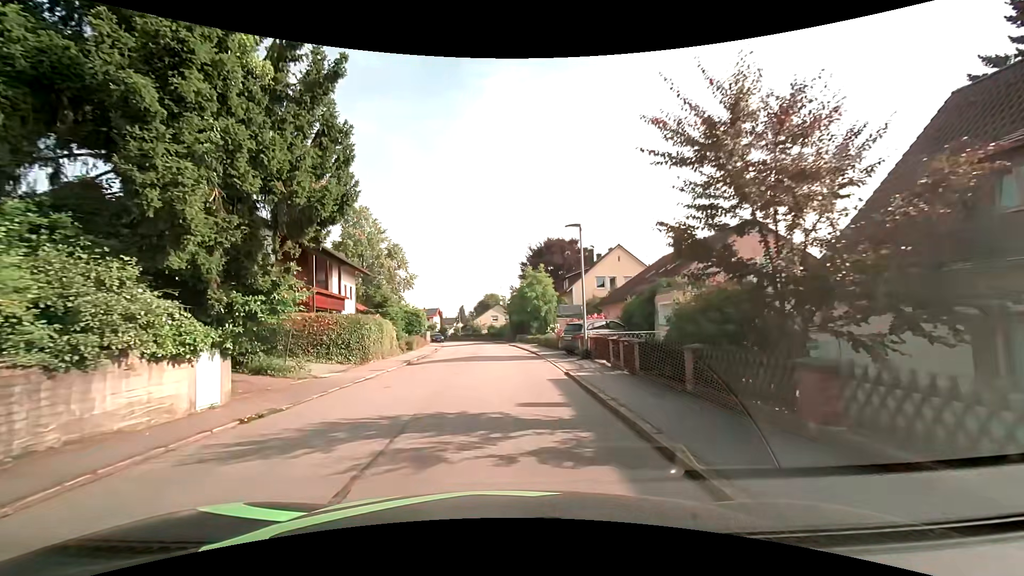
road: residential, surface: asphalt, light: Day
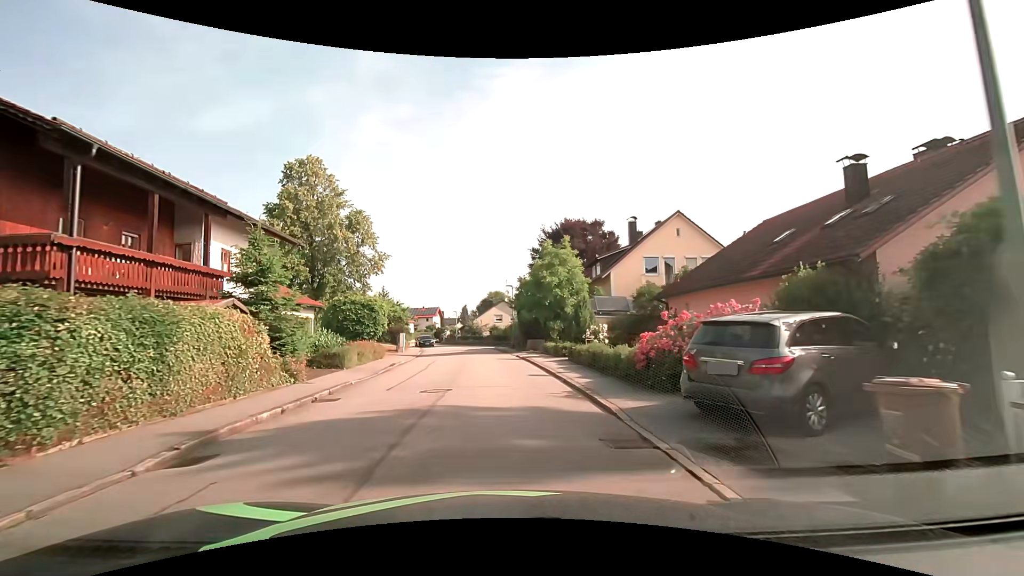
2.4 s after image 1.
(0.0, +15.9) m; 0°
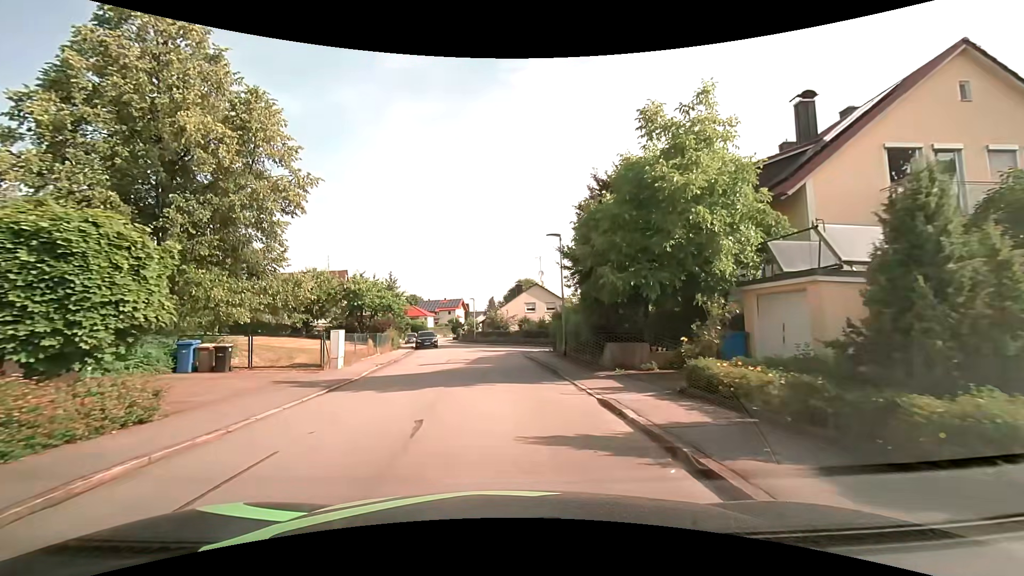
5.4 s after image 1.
(-0.6, +19.8) m; -4°
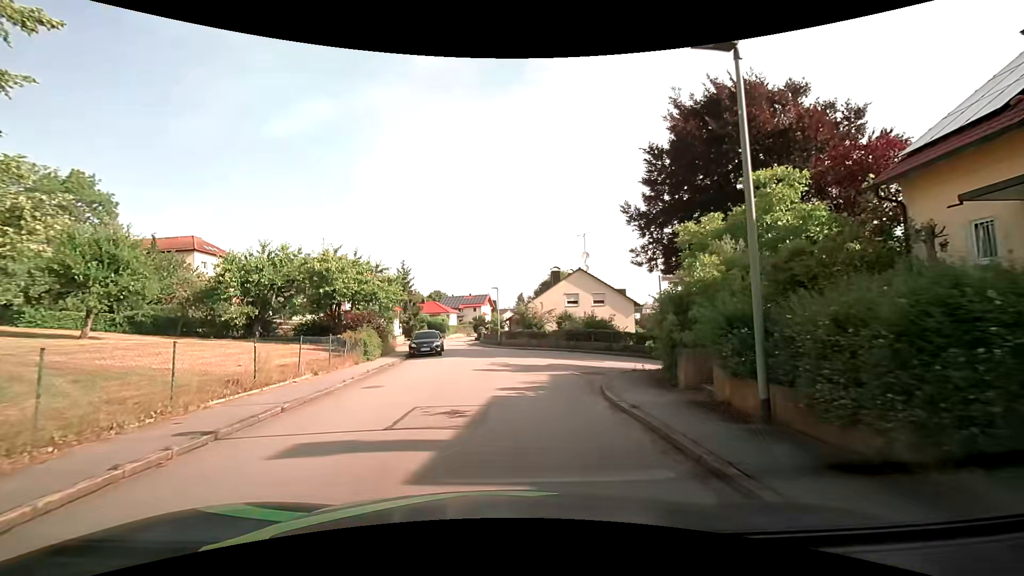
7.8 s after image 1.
(-0.3, +13.9) m; -4°
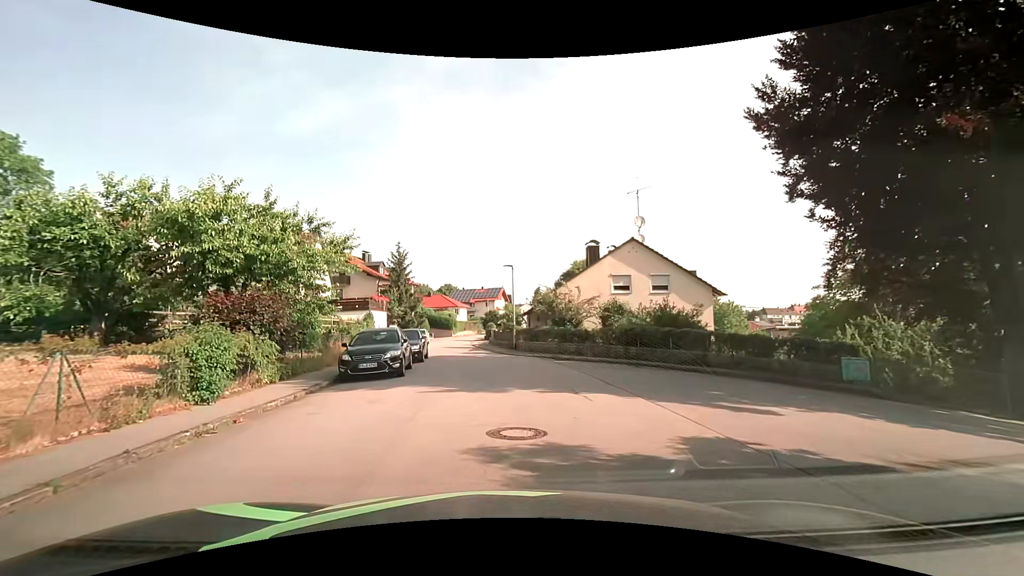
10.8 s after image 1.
(-0.1, +13.8) m; -1°
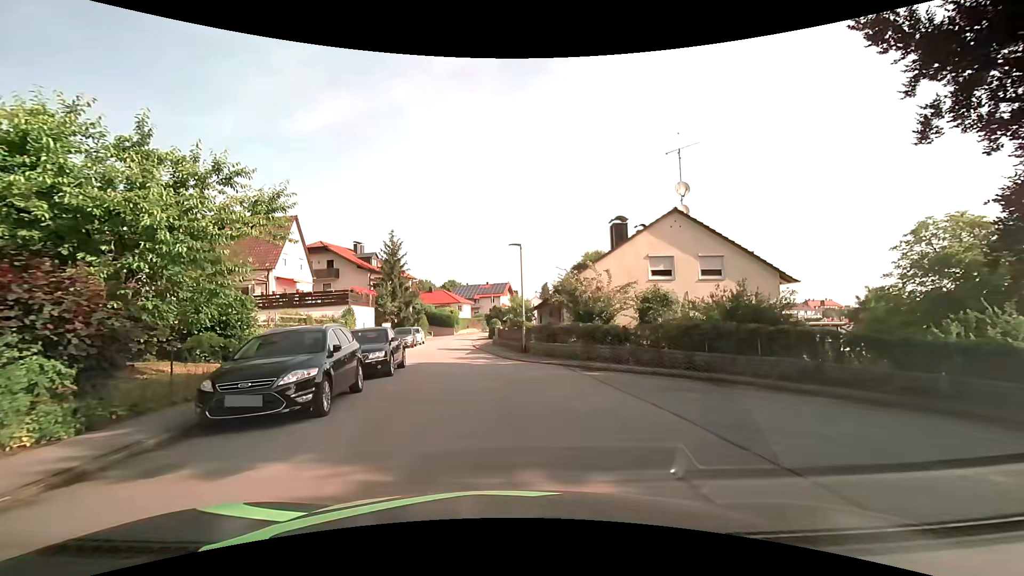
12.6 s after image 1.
(0.0, +6.8) m; 0°
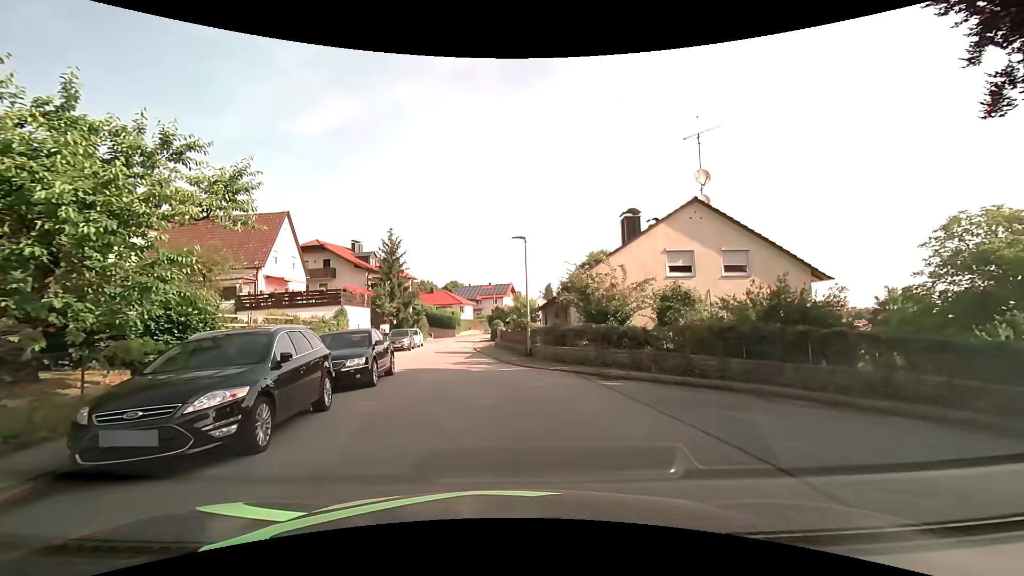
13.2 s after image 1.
(0.0, +2.2) m; 0°
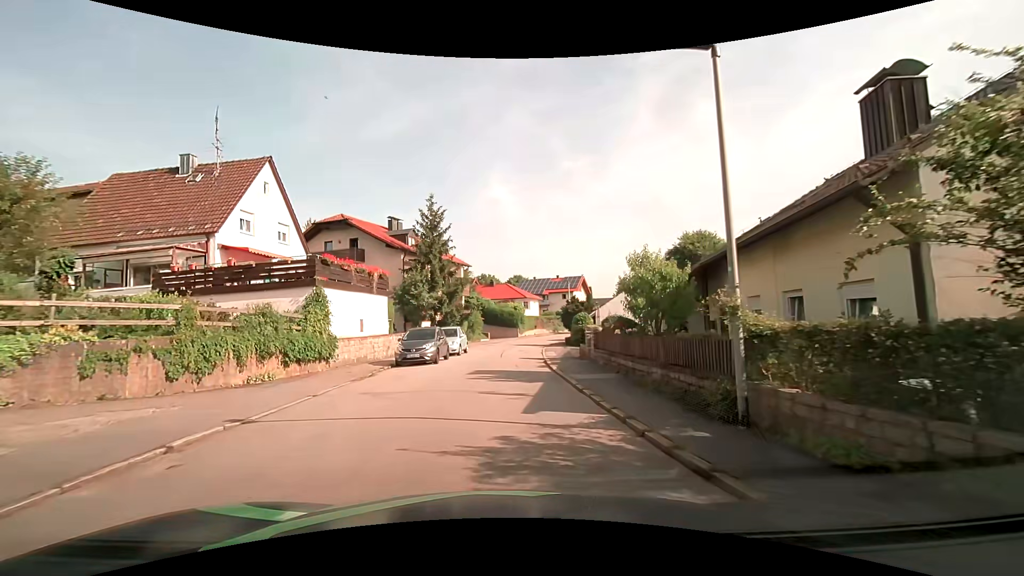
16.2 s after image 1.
(-1.1, +14.7) m; -8°
